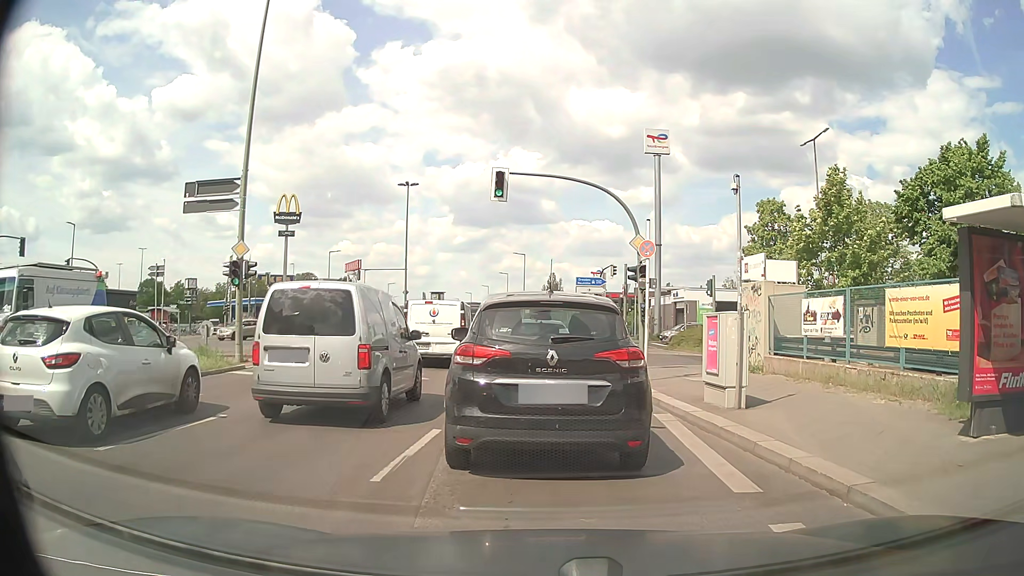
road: secondary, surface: asphalt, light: Day
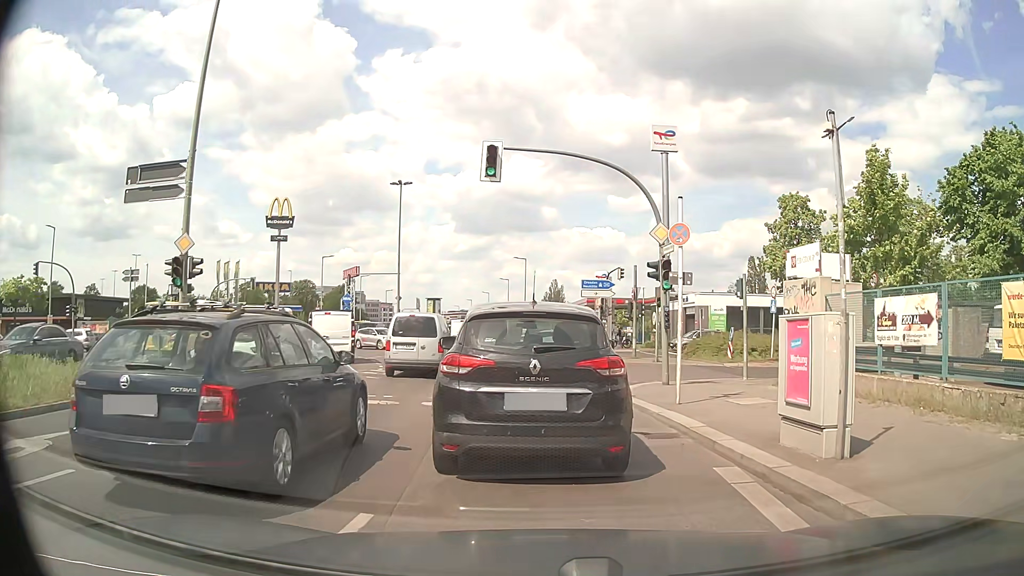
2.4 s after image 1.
(0.0, +3.7) m; +2°
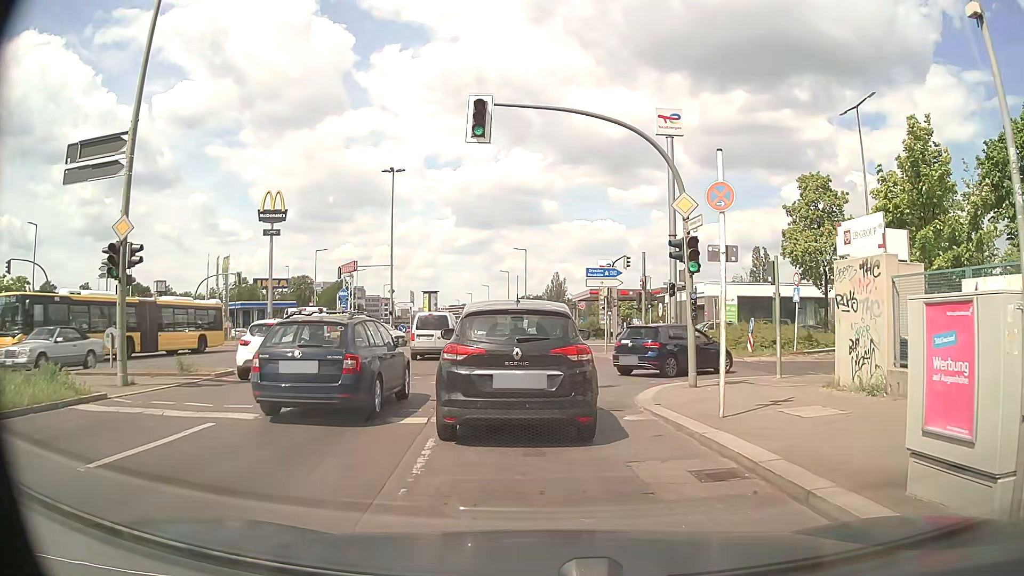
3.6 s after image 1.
(0.0, +2.9) m; -2°
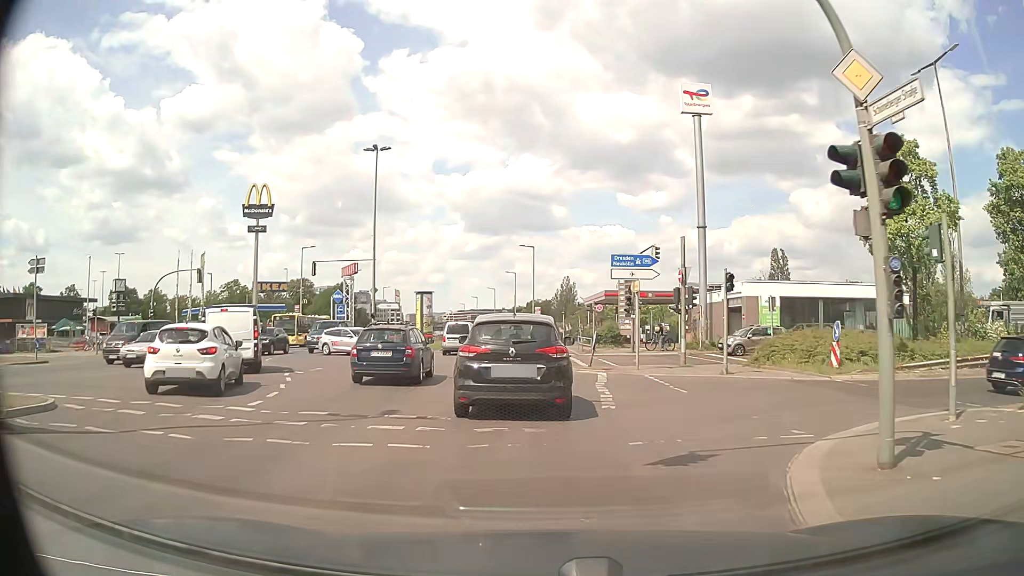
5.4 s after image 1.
(0.0, +8.2) m; 0°
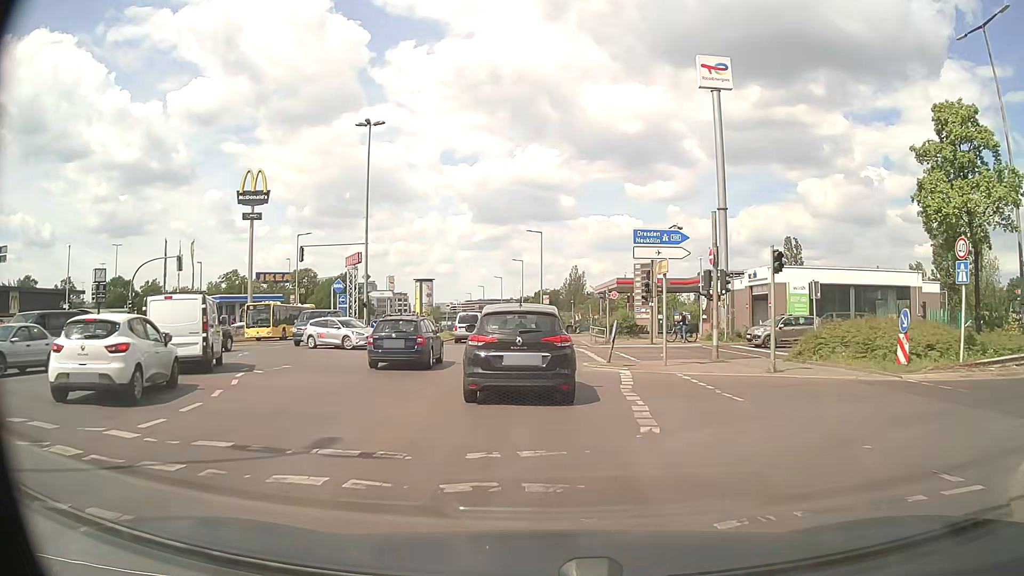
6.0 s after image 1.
(0.0, +3.9) m; 0°
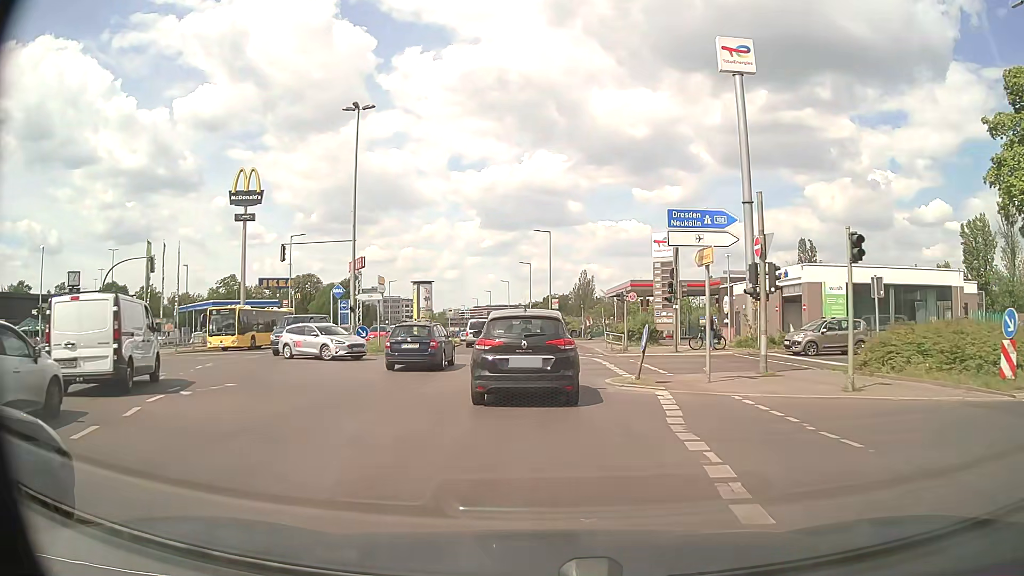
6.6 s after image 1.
(0.0, +4.4) m; -1°
